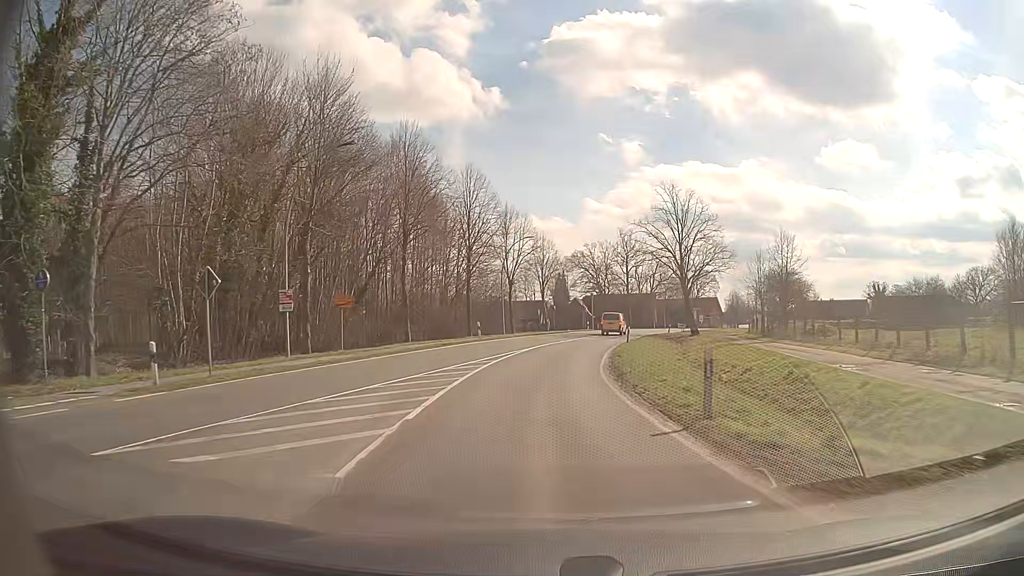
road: secondary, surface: asphalt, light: Day
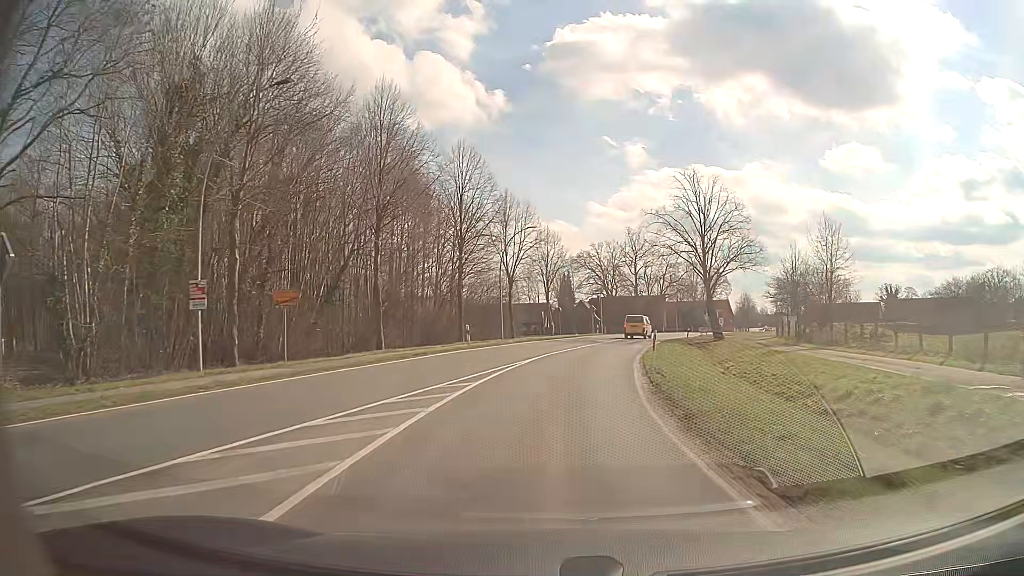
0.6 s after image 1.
(-0.1, +8.0) m; -1°
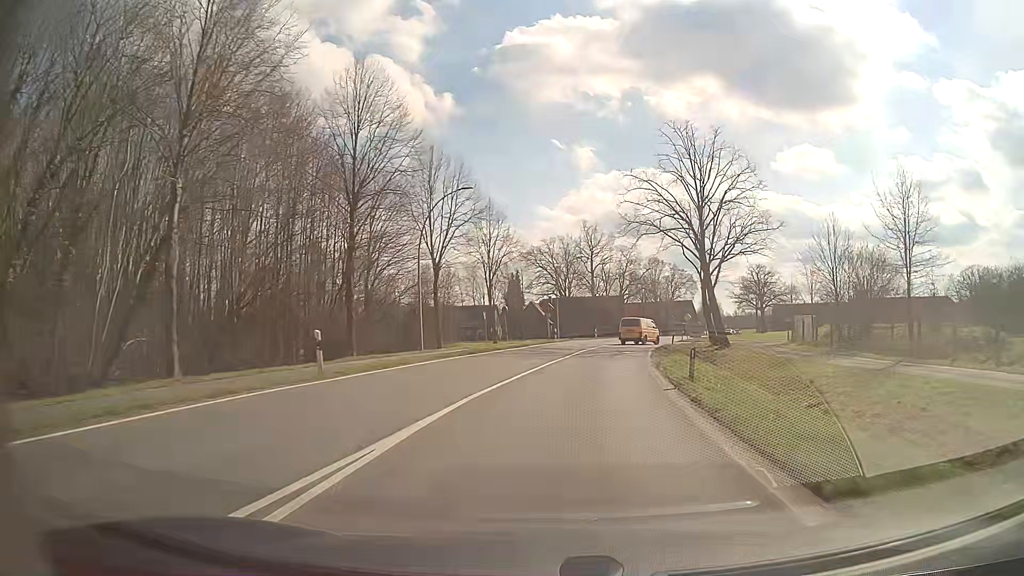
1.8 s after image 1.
(+0.4, +16.1) m; +4°
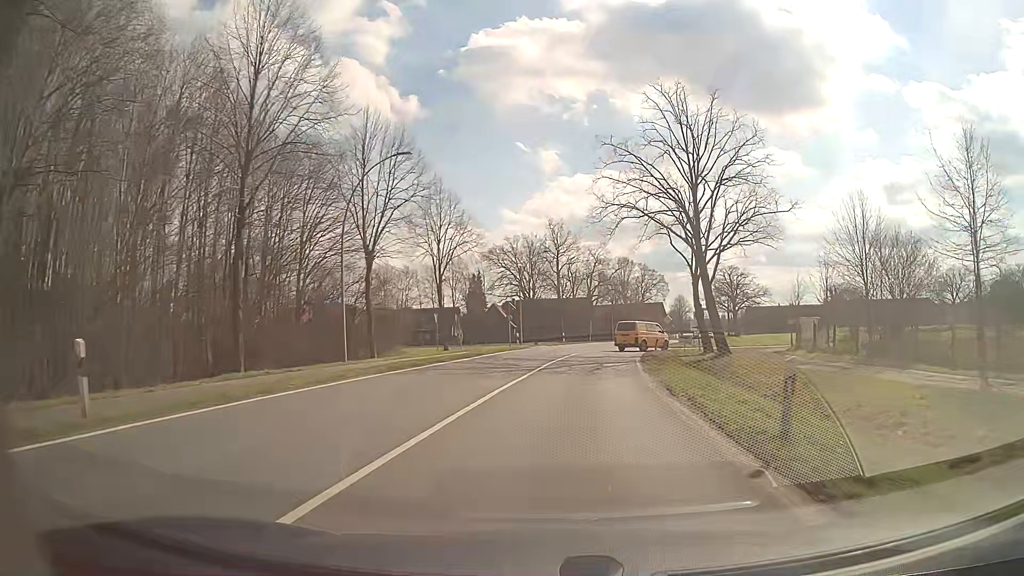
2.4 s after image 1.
(+0.2, +8.2) m; +3°
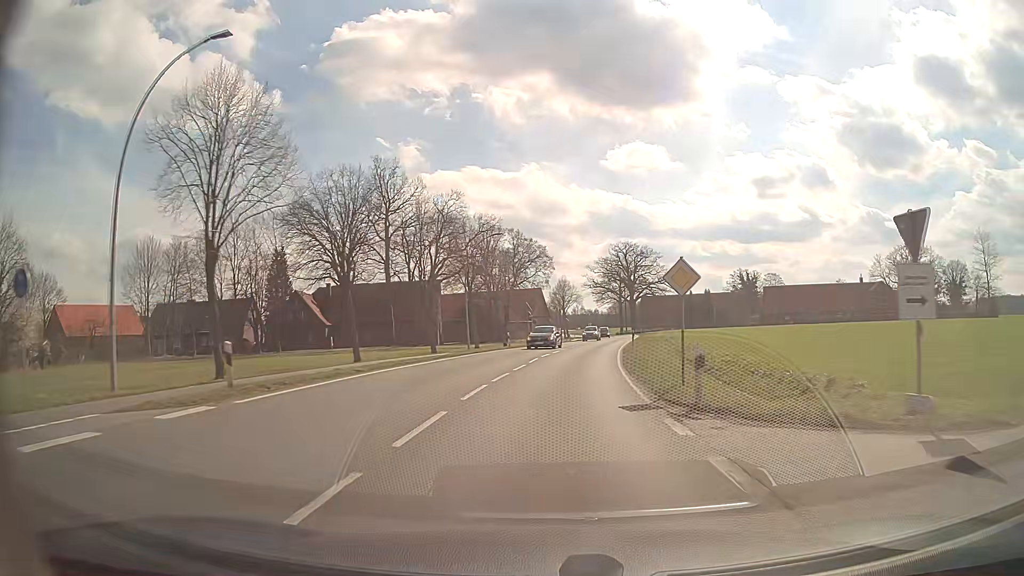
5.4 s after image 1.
(+5.2, +47.9) m; +11°
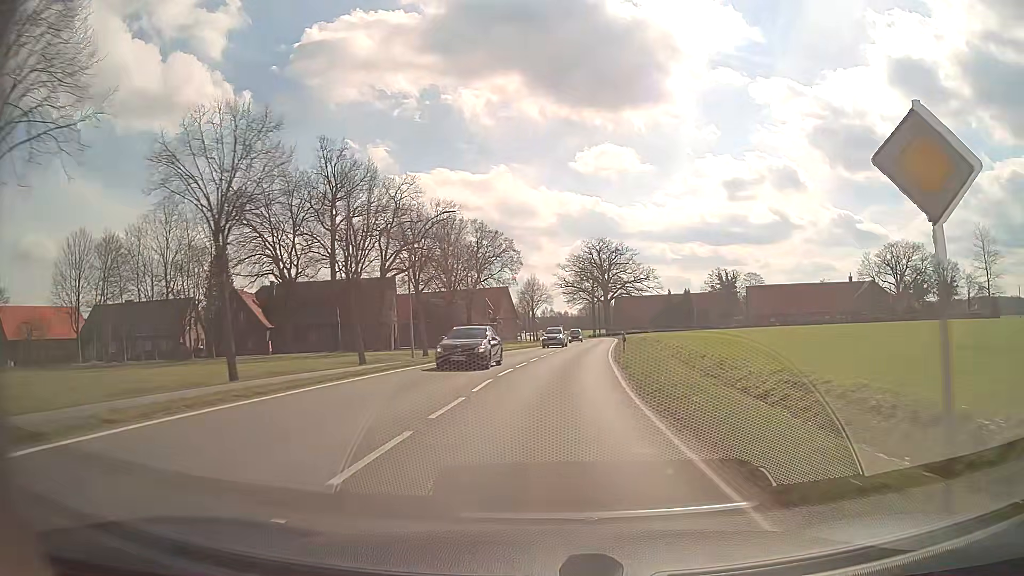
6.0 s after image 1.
(+0.3, +11.0) m; +3°
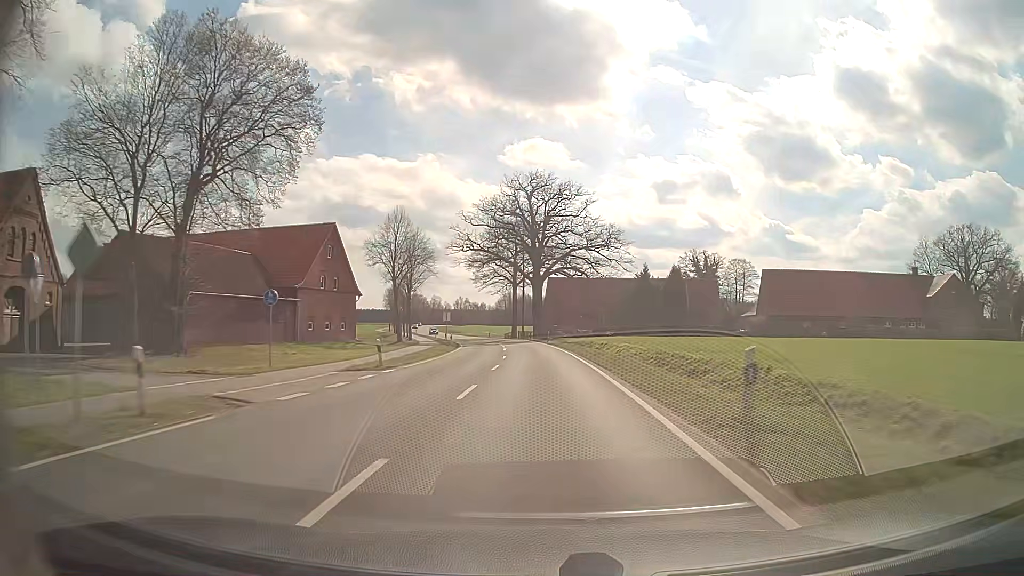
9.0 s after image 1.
(+4.4, +61.7) m; +7°
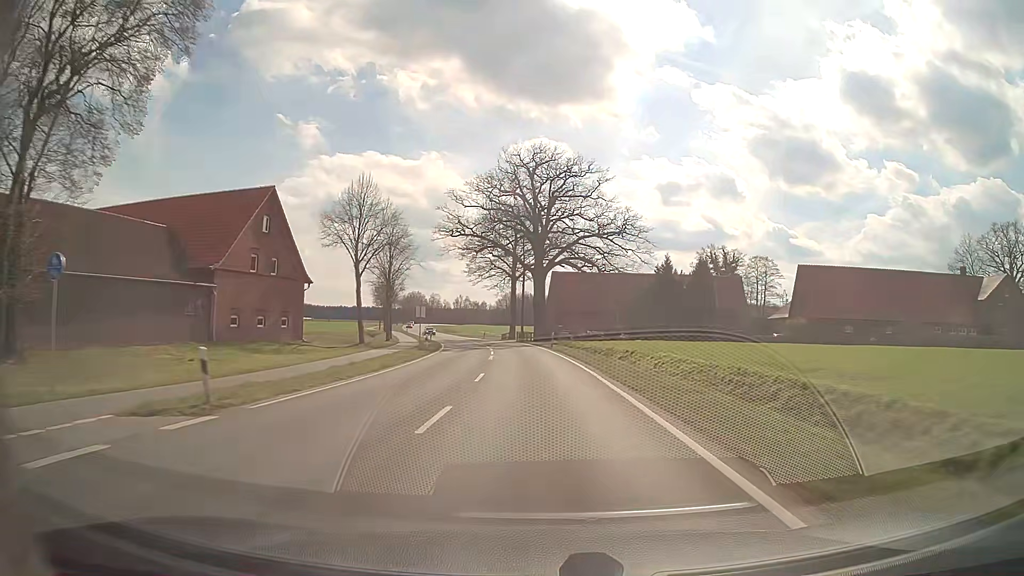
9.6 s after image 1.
(0.0, +13.5) m; 0°
(0, +10) (0, +20) (-1, +30) (-1, +40) (-2, +50) (-4, +60) (-5, +70) (-7, +80) (-9, +89) (-11, +99) m
